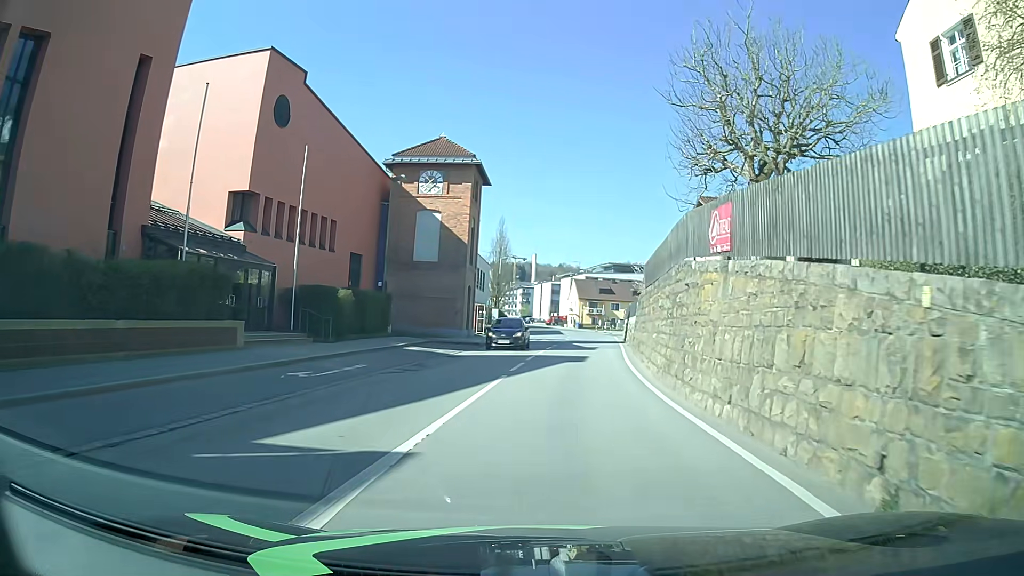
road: tertiary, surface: asphalt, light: Day
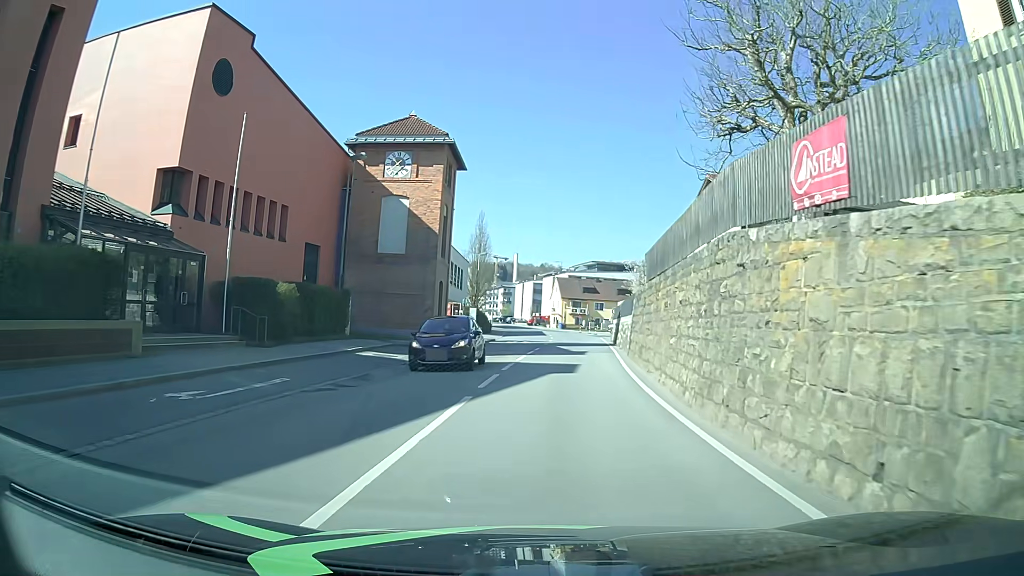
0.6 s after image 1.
(+0.1, +4.6) m; +1°
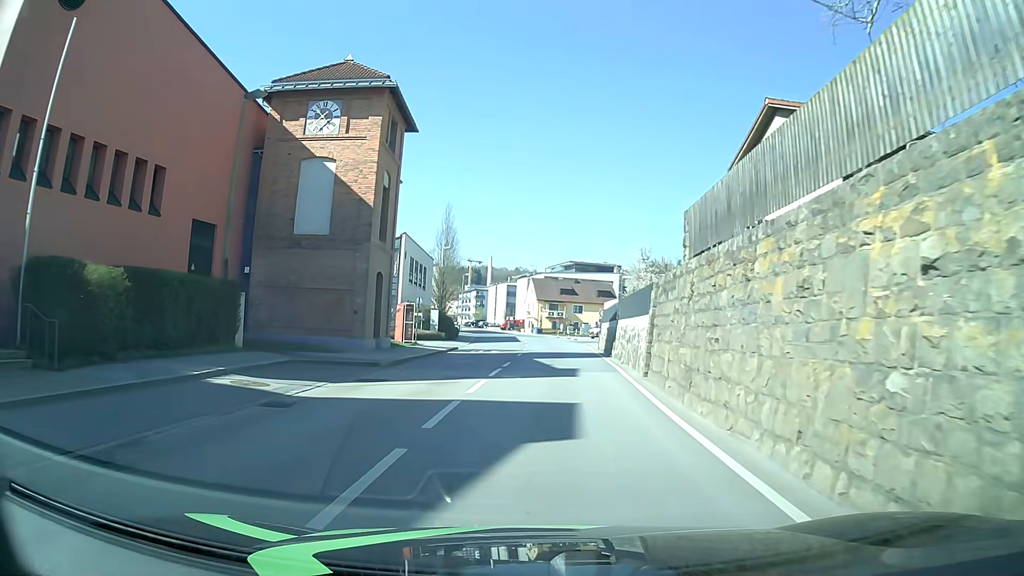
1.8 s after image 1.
(+0.3, +9.3) m; +3°
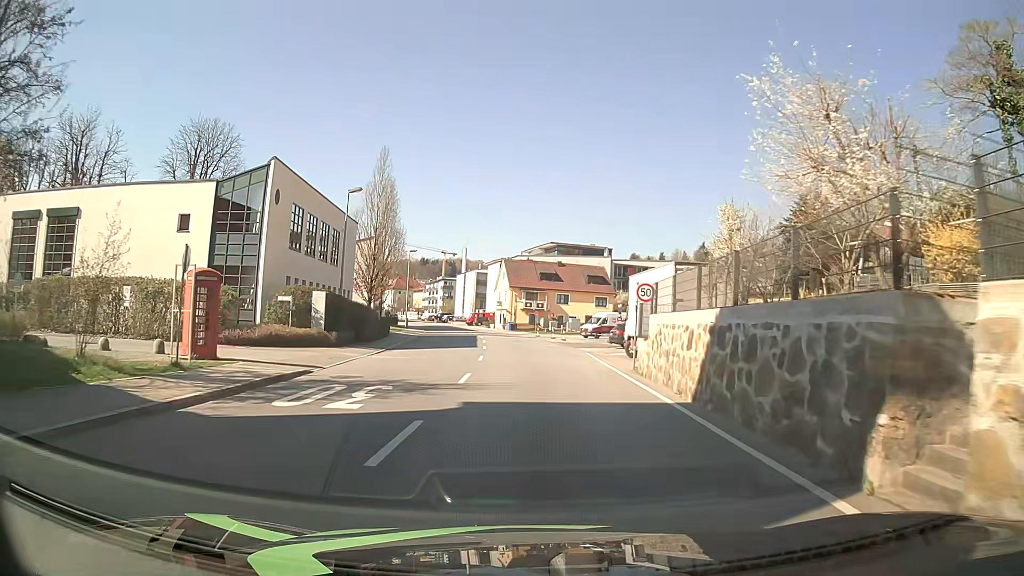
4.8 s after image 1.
(+0.5, +25.1) m; +2°
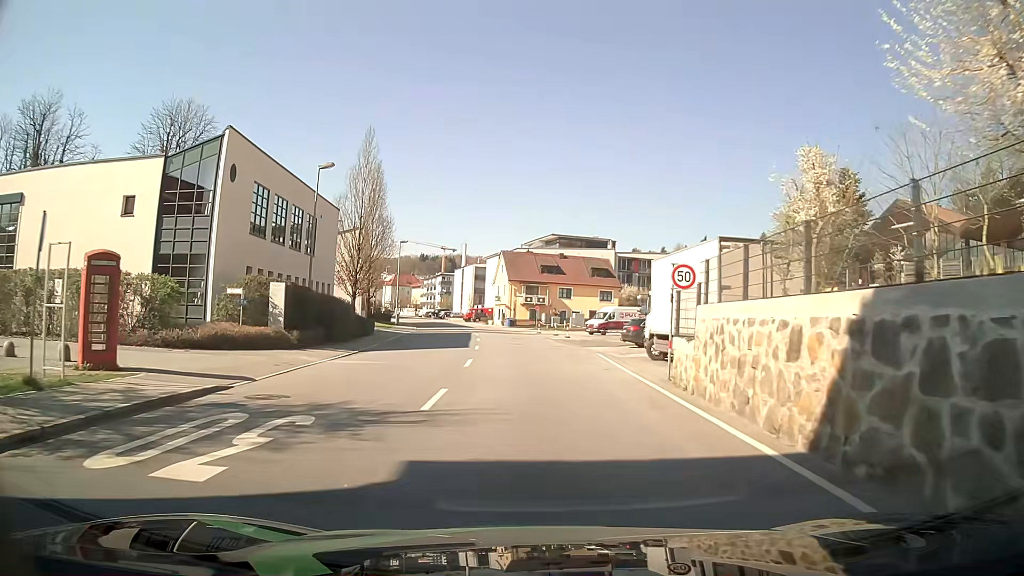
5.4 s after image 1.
(0.0, +5.2) m; +1°
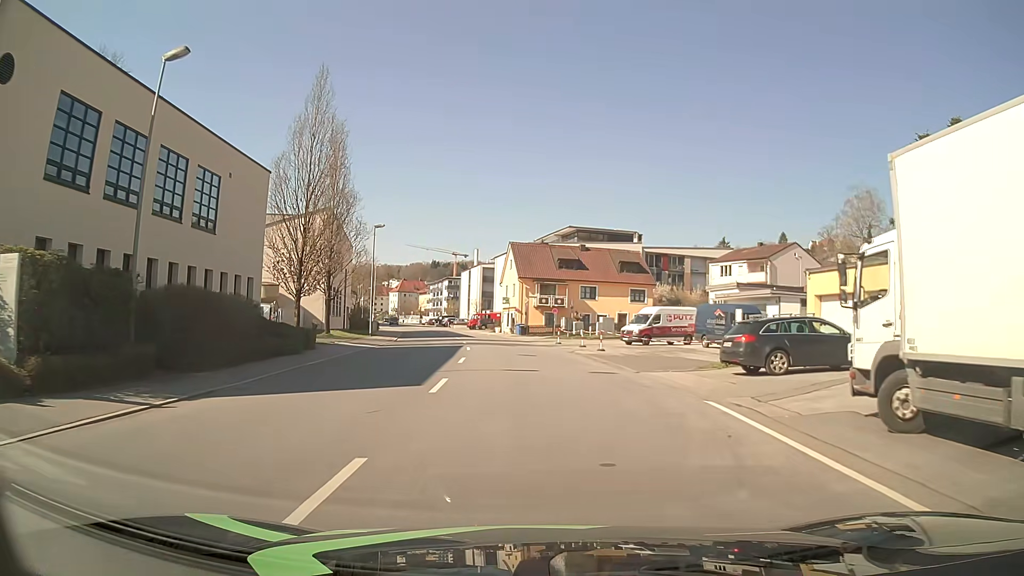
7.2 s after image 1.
(-0.3, +15.6) m; -1°
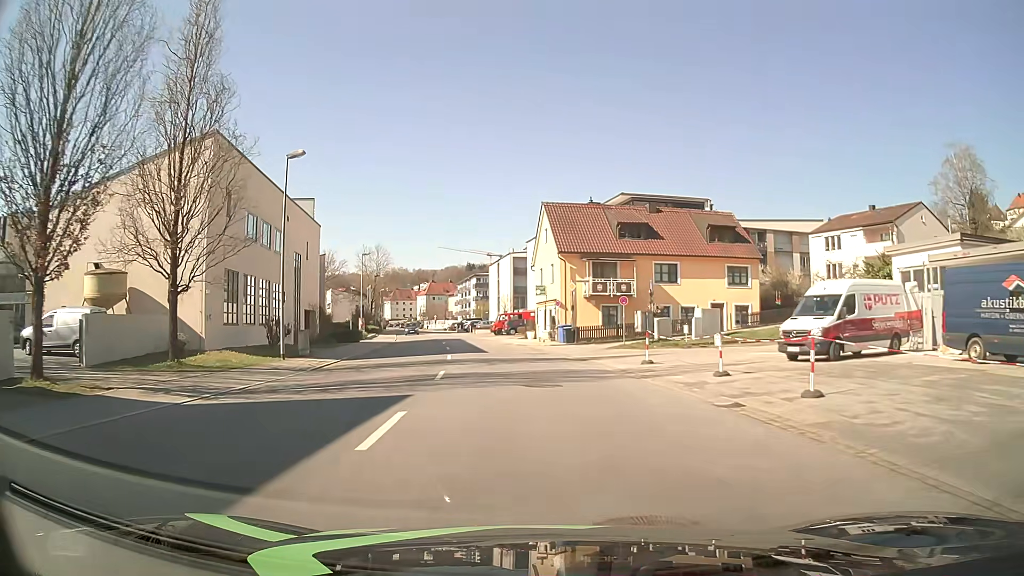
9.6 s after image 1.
(-0.8, +24.1) m; -3°
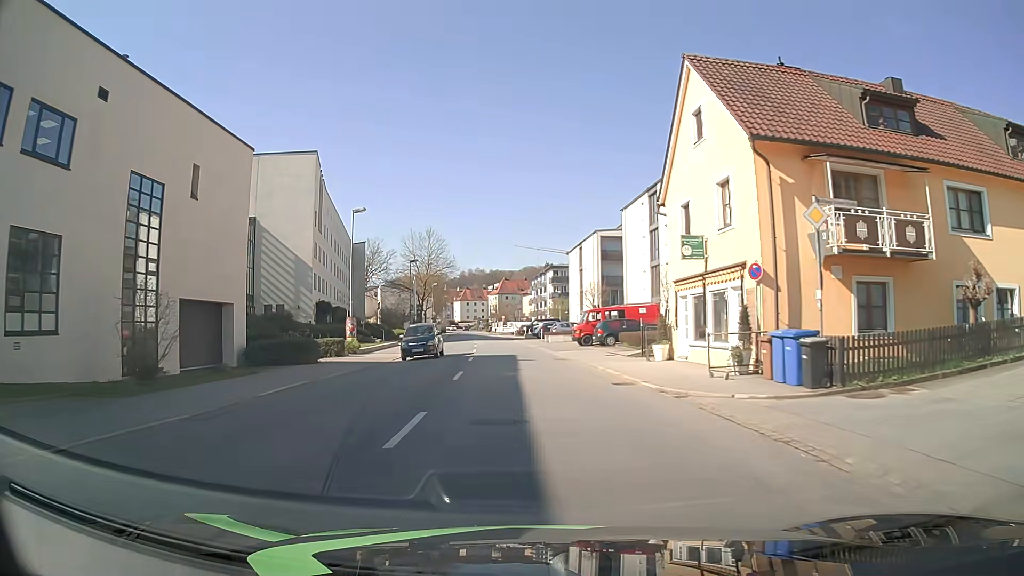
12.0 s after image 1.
(-1.8, +26.9) m; -7°
(0, +10) (-1, +20) (-1, +30) (-2, +40) (-3, +50) (-4, +60) (-4, +70) (-5, +80) (-6, +90) (-7, +100) m
